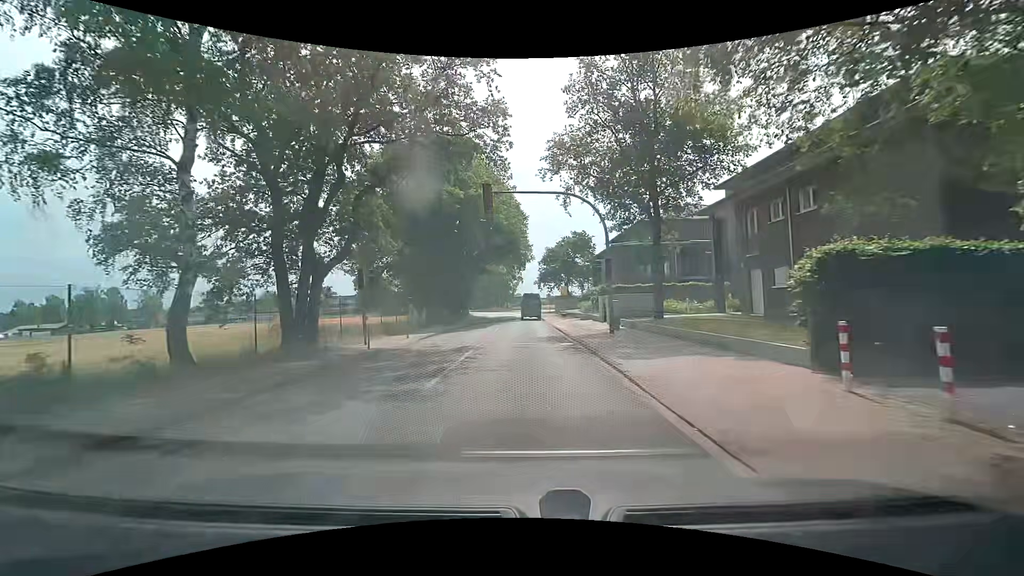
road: unclassified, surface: asphalt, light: Day
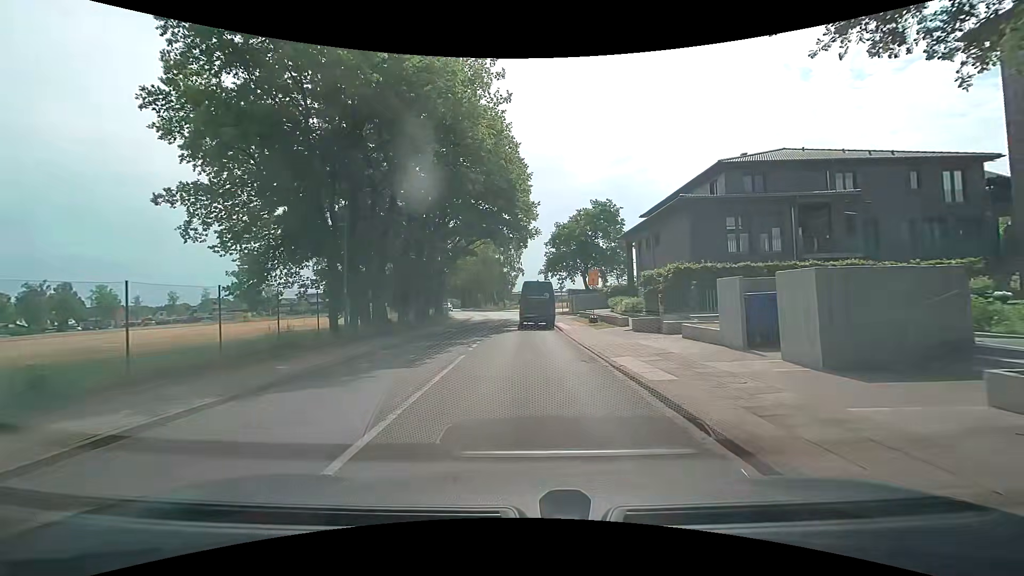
(+0.1, +20.9) m; 0°
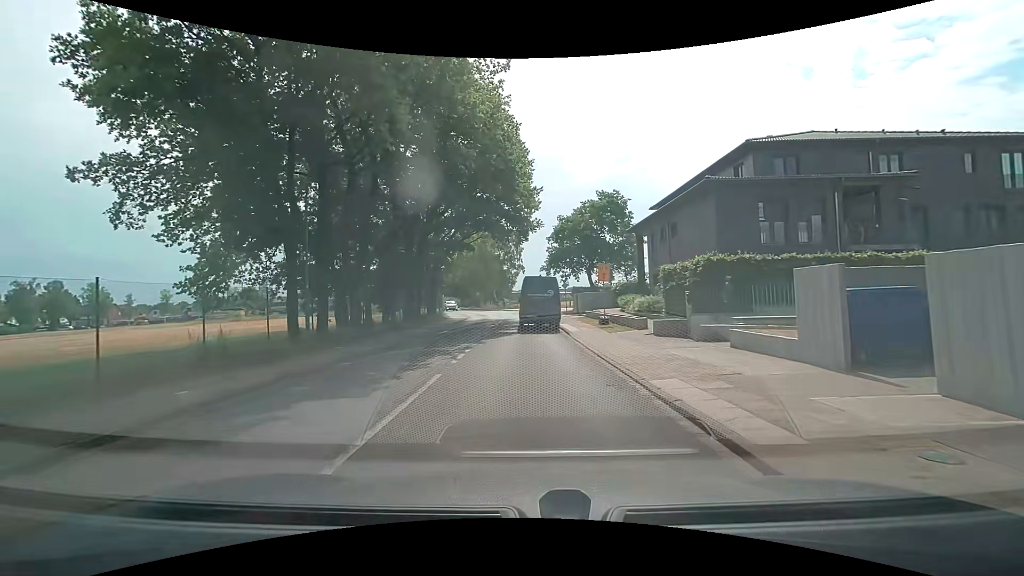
(0.0, +3.6) m; +1°
